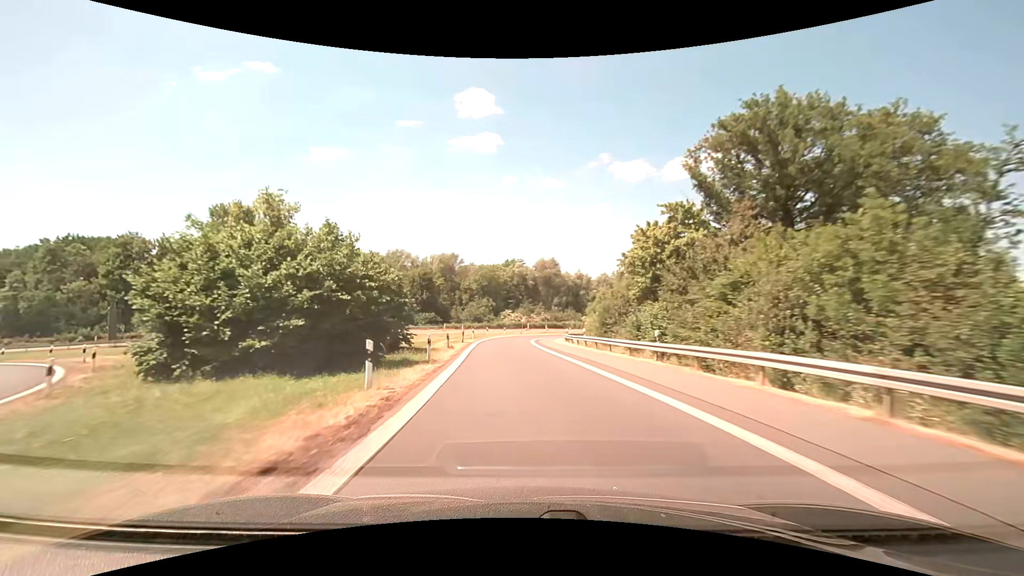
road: motorway_link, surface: asphalt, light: Day
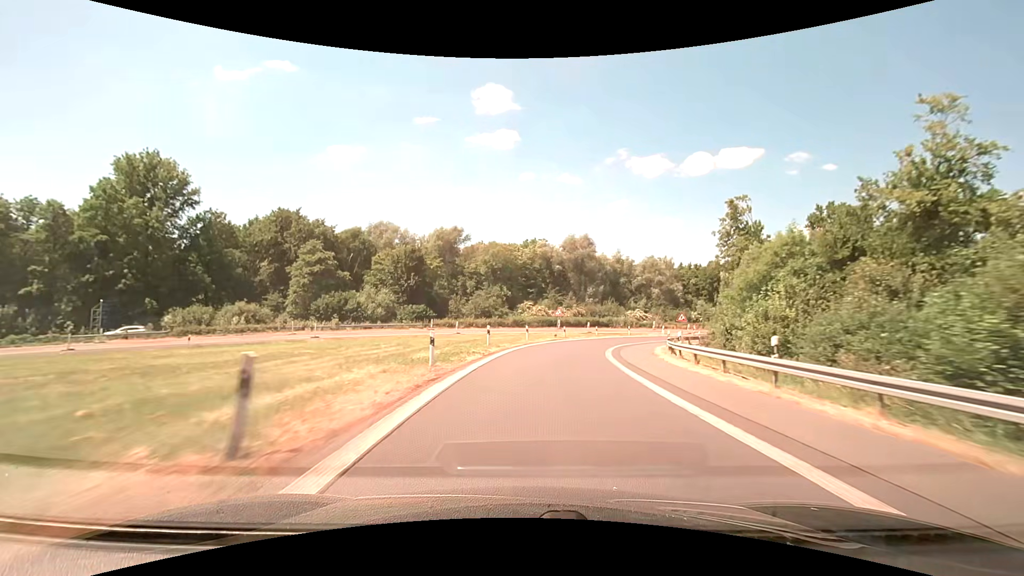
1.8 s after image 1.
(-2.3, +35.3) m; -3°
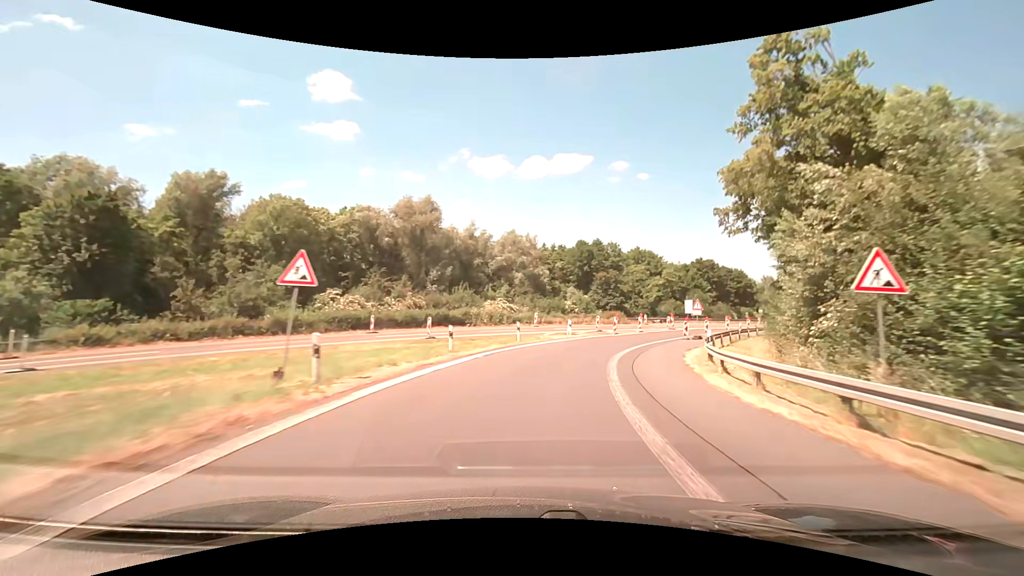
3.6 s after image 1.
(+3.9, +34.3) m; +16°
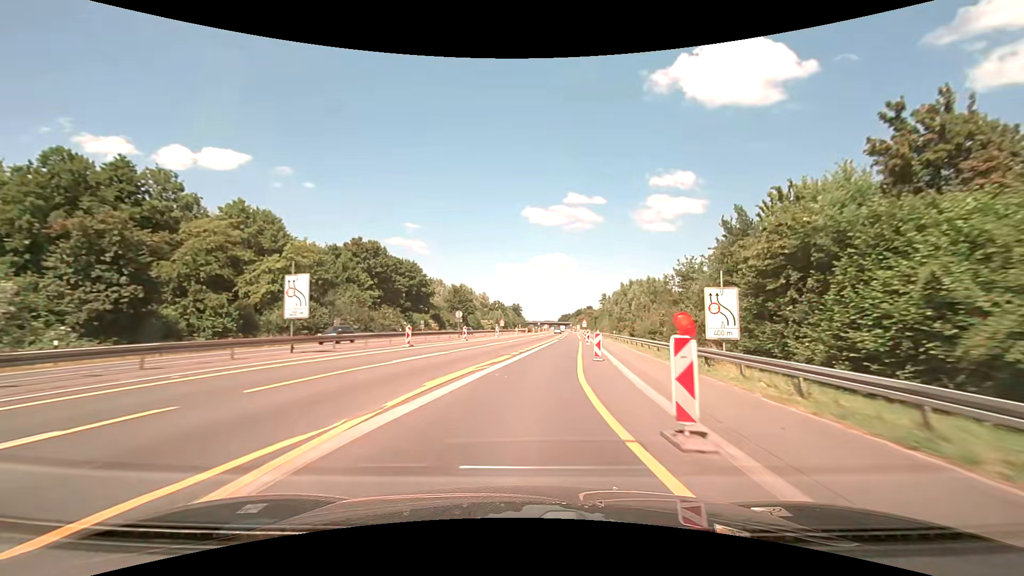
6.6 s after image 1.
(+20.4, +55.5) m; +37°
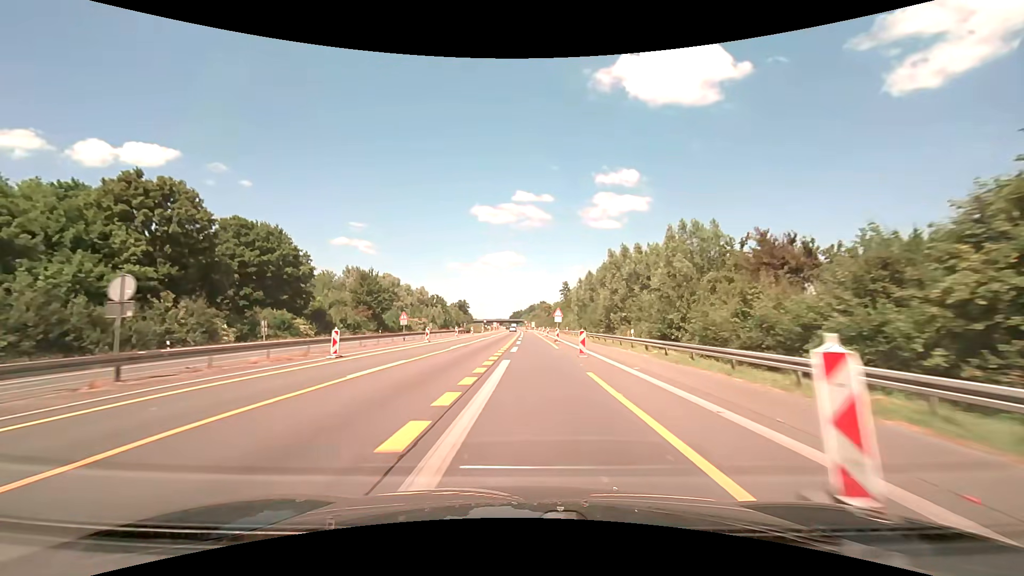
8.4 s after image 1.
(+3.2, +40.5) m; +6°
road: motorway
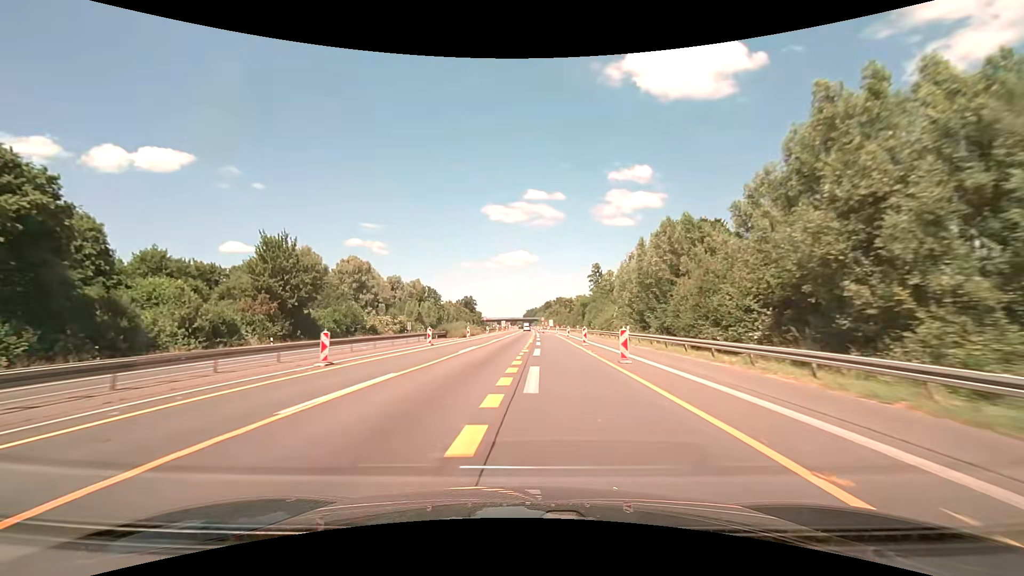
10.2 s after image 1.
(-0.2, +41.8) m; -1°
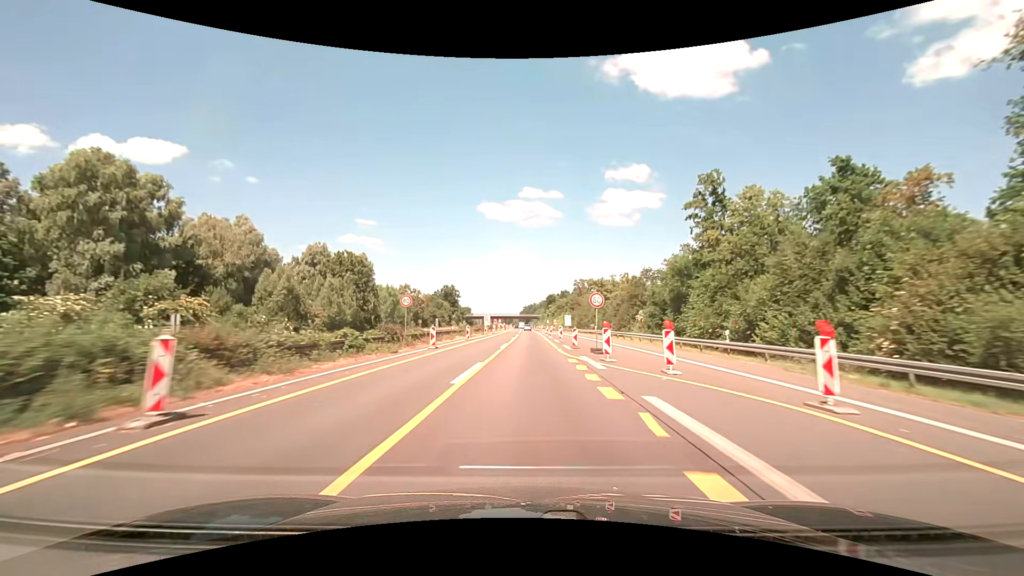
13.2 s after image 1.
(-0.8, +68.9) m; 0°
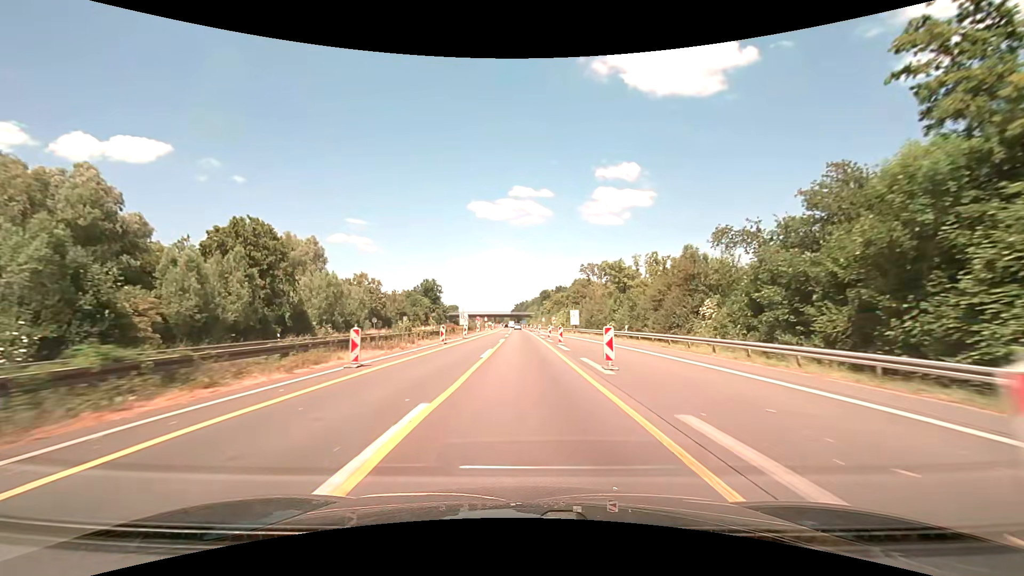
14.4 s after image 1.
(+0.2, +27.2) m; +1°
(0, +10) (0, +20) (0, +30) (0, +40) (0, +50) (0, +60) (0, +70) (0, +80) (-1, +90) (-1, +100) m
